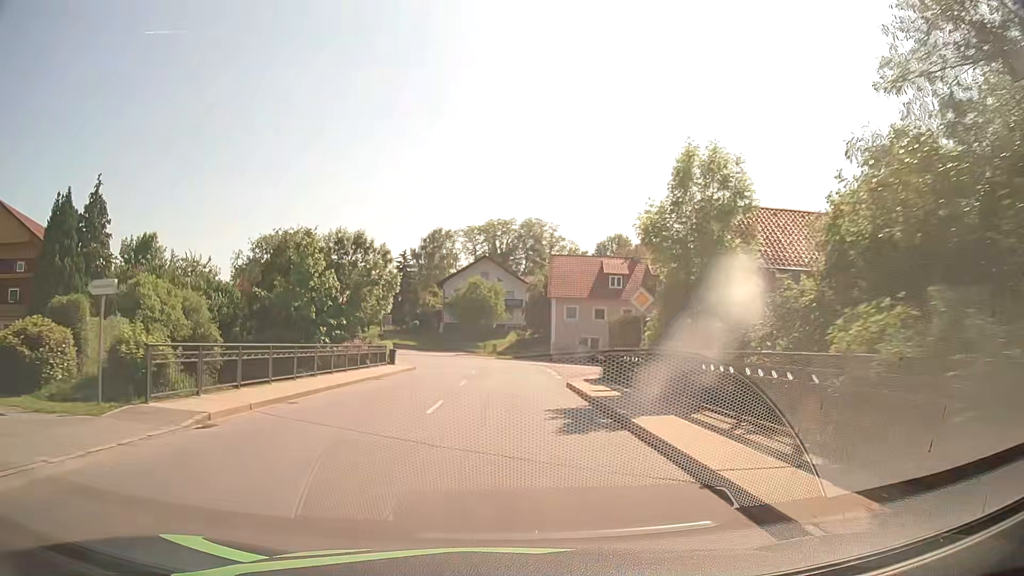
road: secondary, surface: asphalt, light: Day
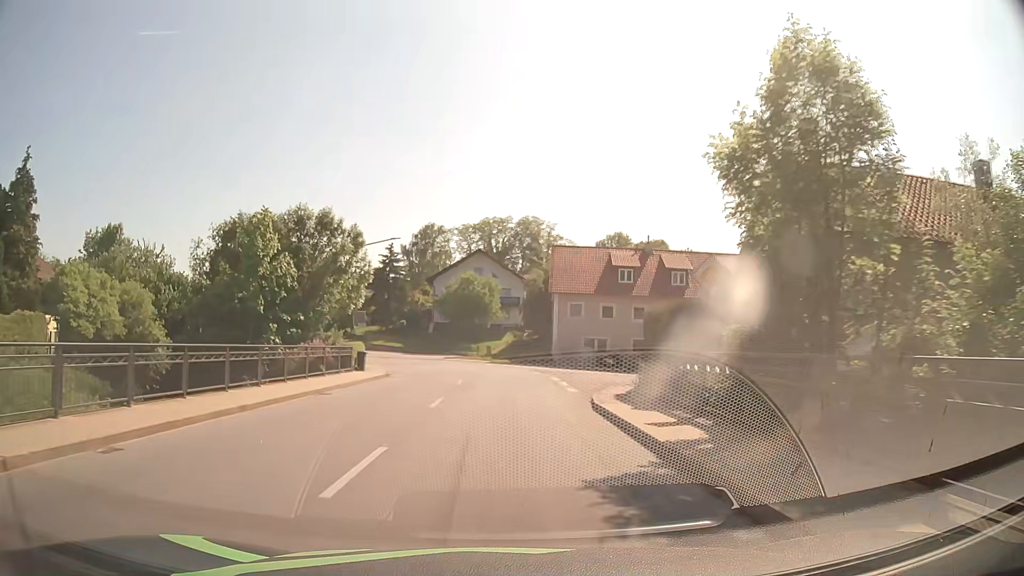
(0.0, +7.5) m; 0°
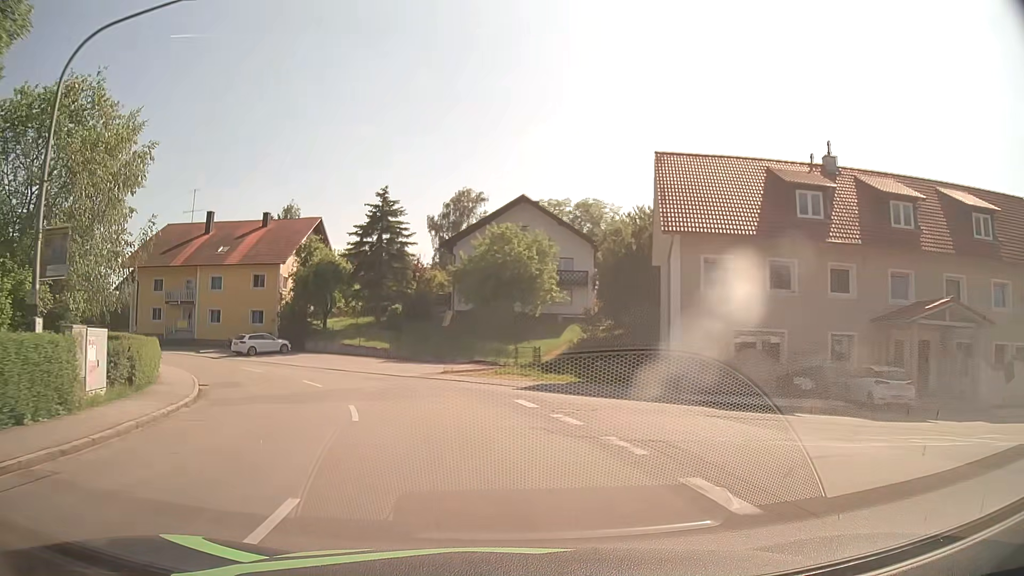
(+0.2, +30.2) m; -4°
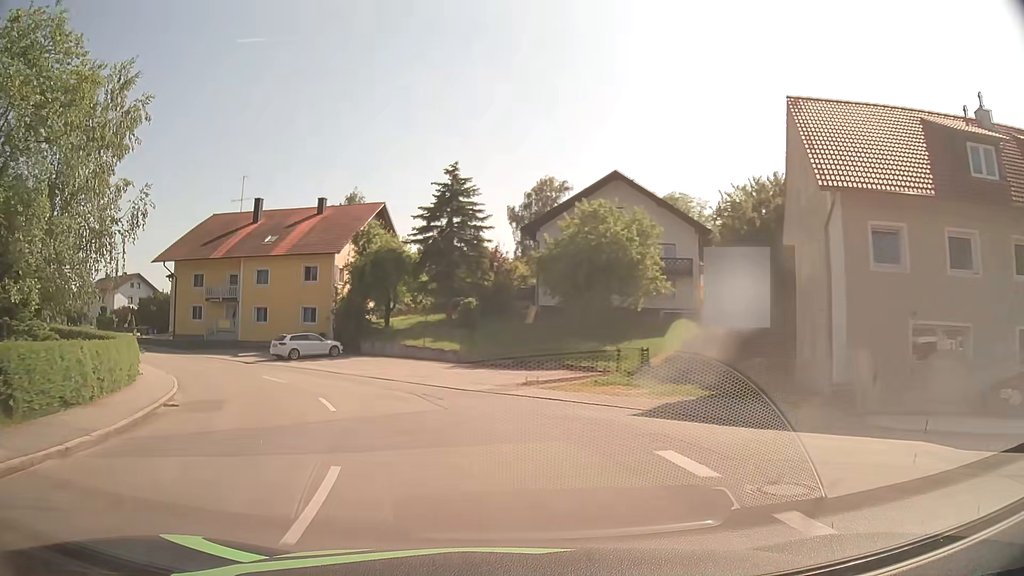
(-0.4, +7.5) m; -7°
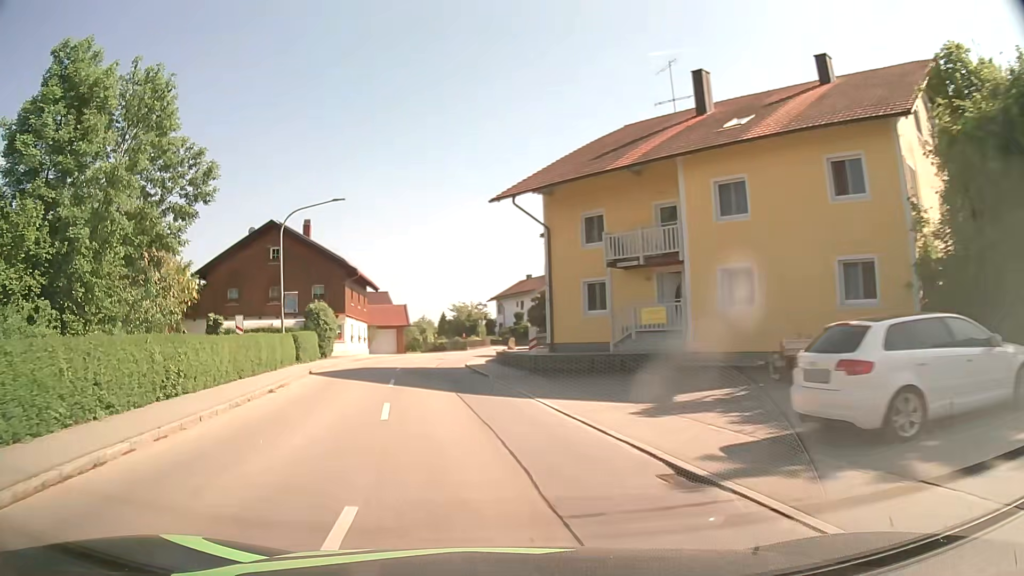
(-9.3, +27.3) m; -40°
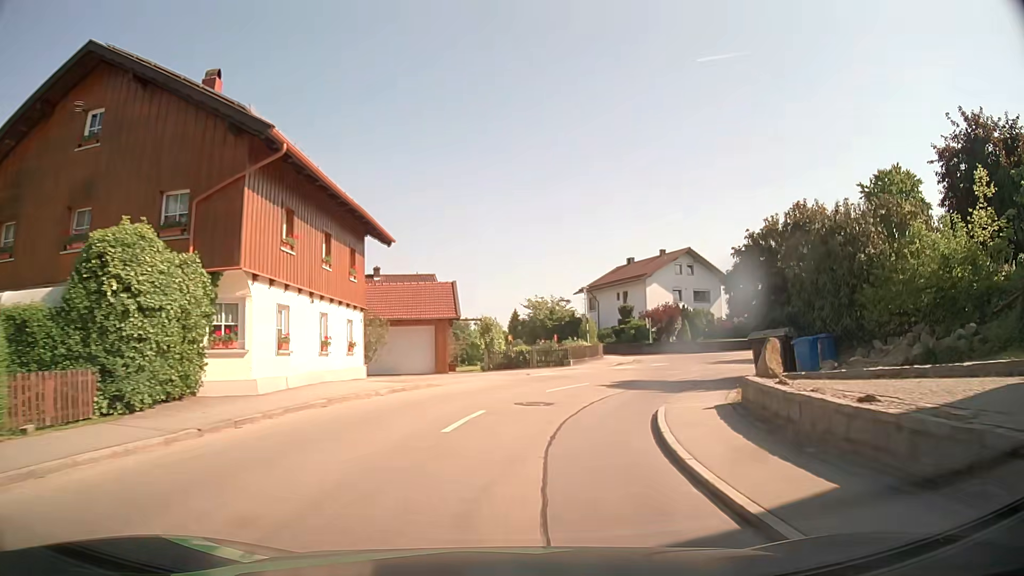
(-3.8, +27.6) m; -8°
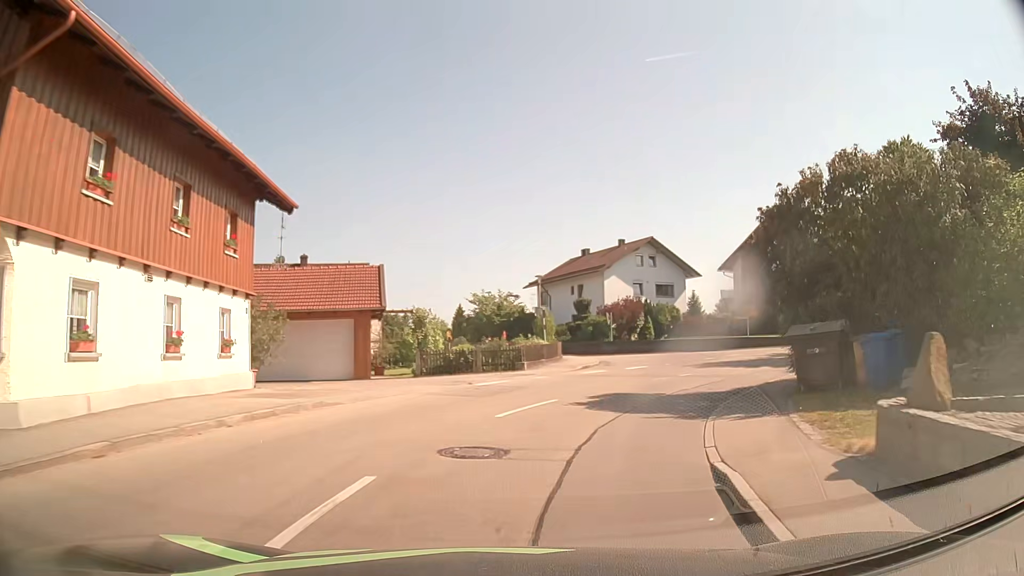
(+0.2, +6.3) m; +4°
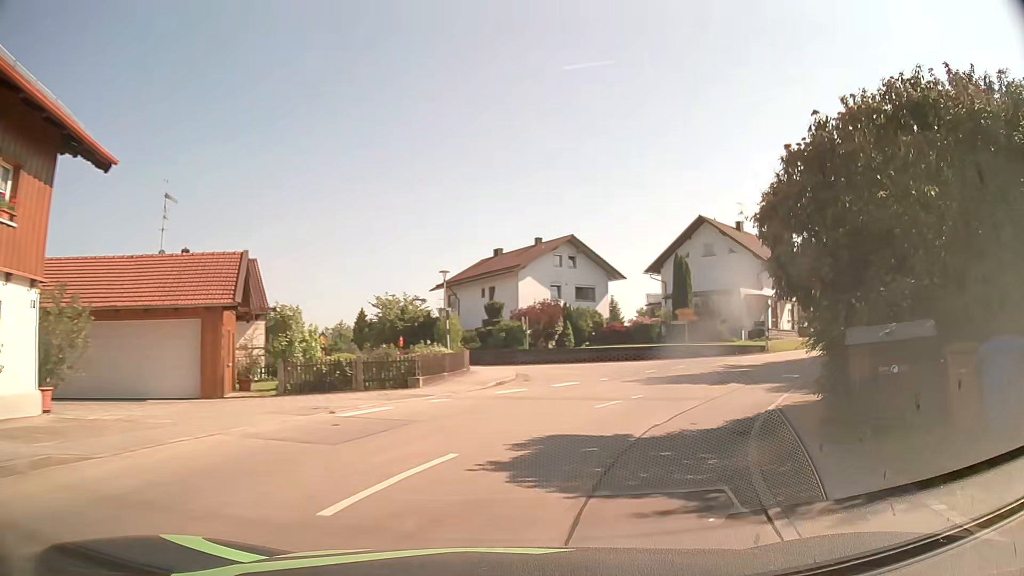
(+0.4, +5.8) m; +7°
(+2, +10) (+6, +19) (+7, +29) (+3, +38) (-2, +46) (-7, +55) (-12, +63) (-17, +72) (-21, +81) (-25, +90) m
